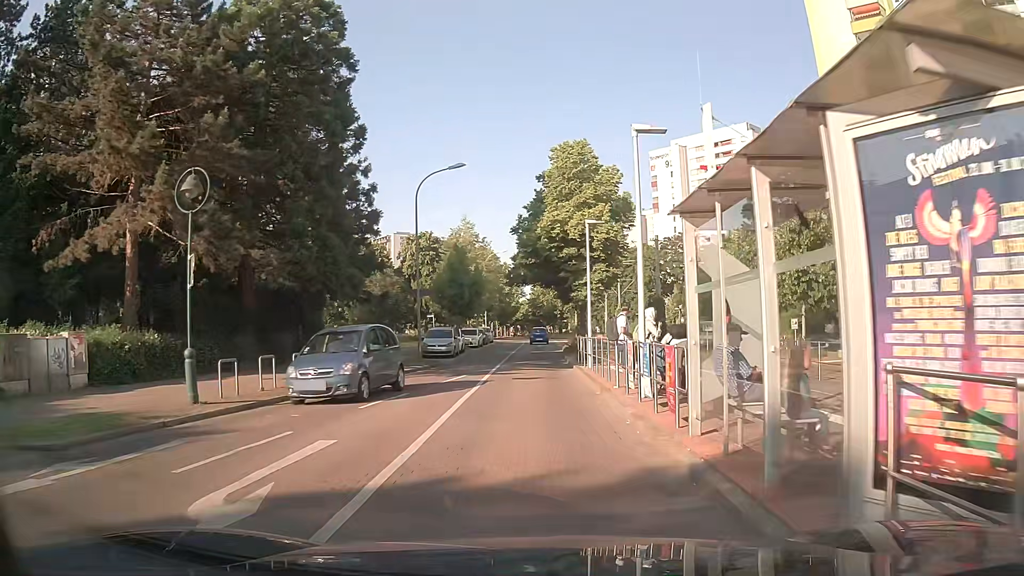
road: residential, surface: asphalt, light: Day
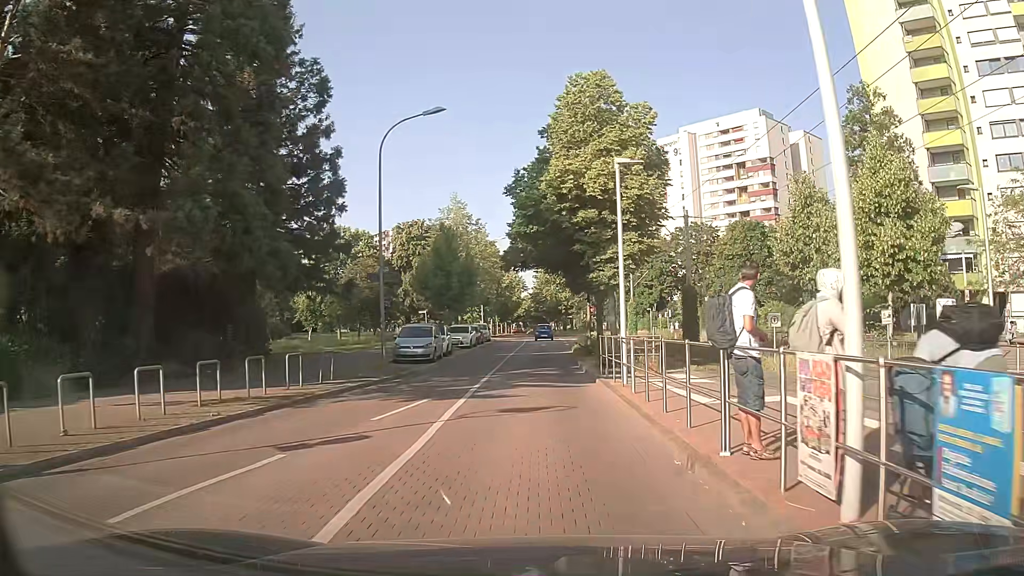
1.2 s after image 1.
(-0.2, +8.1) m; -1°
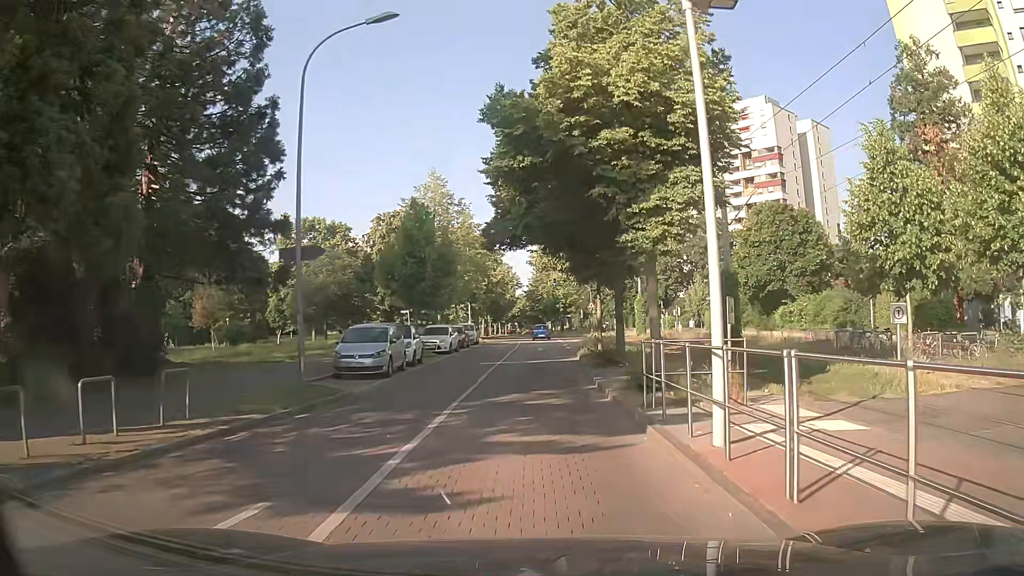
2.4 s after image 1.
(0.0, +8.1) m; +1°
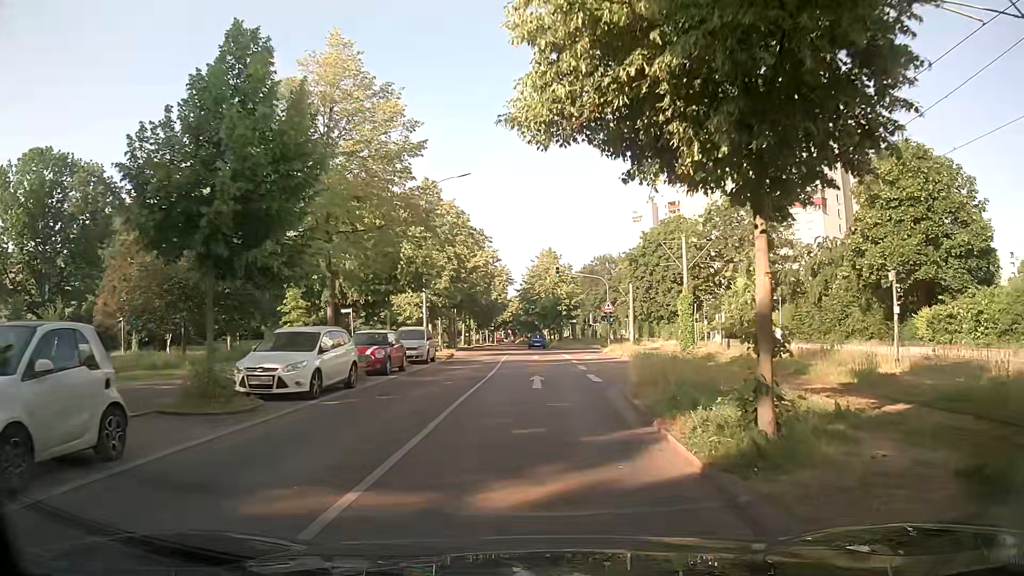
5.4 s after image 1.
(-0.1, +20.4) m; 0°
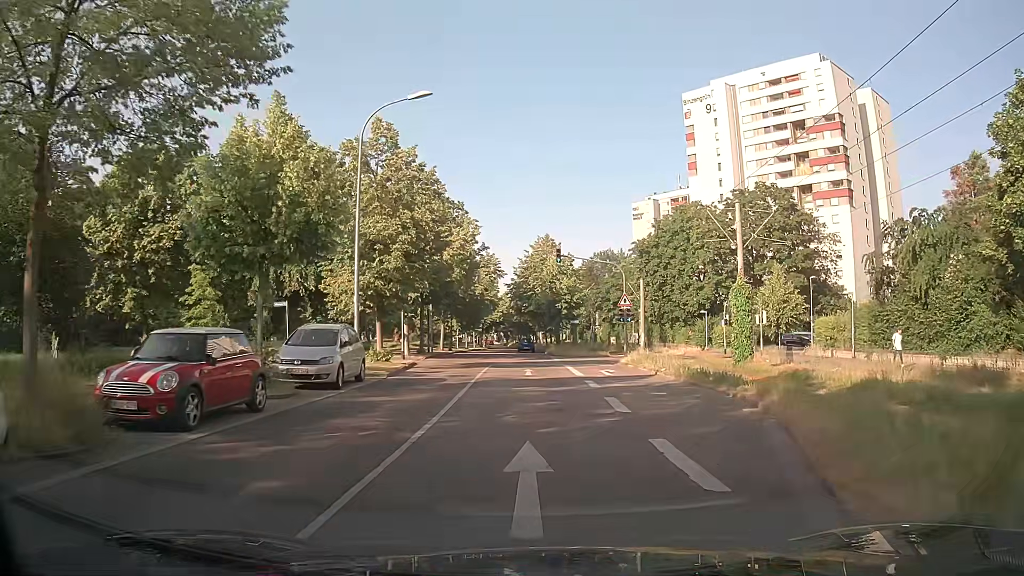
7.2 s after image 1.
(+0.1, +12.3) m; +2°
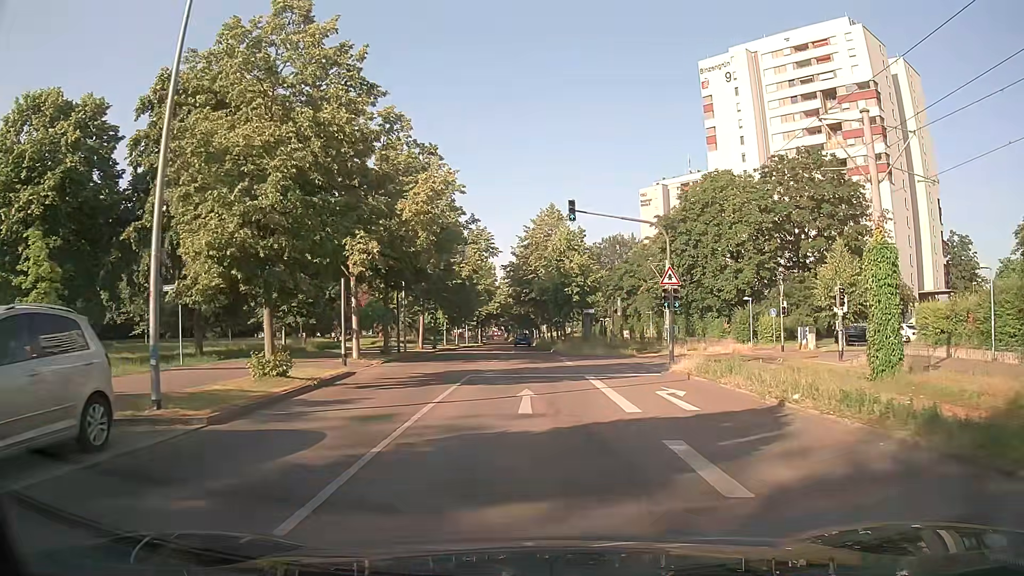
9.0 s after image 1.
(-0.3, +12.5) m; -2°
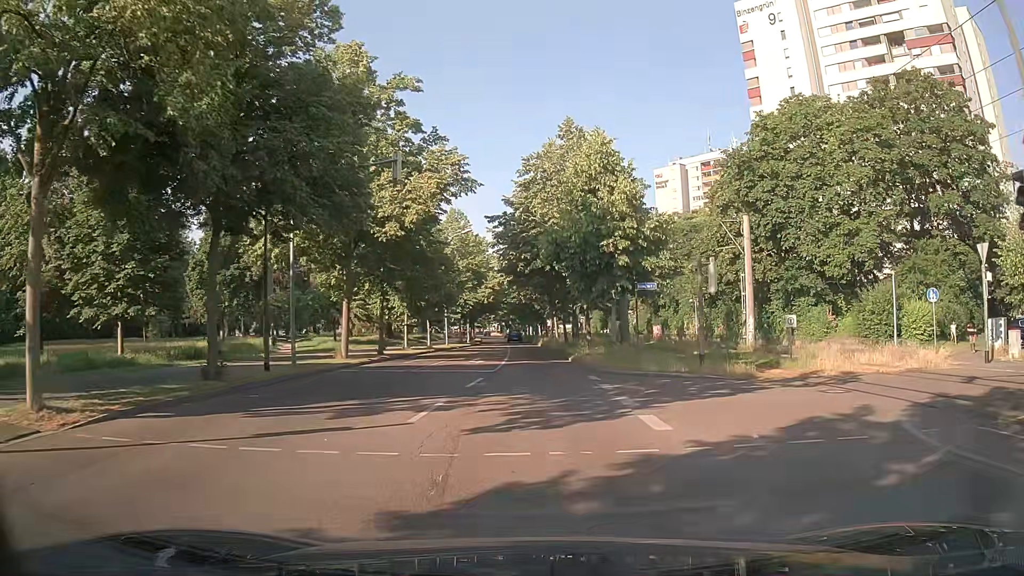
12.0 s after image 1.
(0.0, +20.7) m; 0°
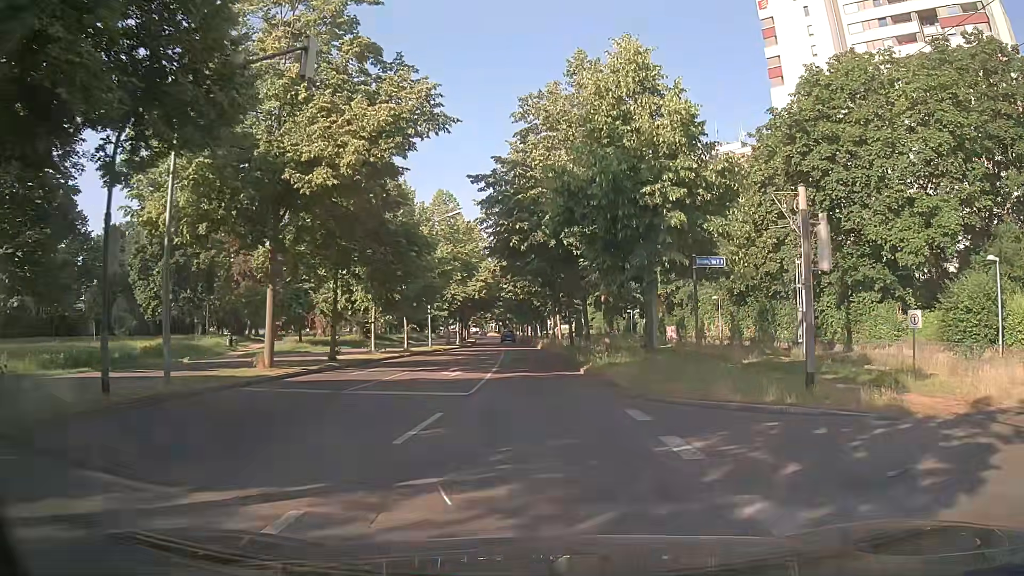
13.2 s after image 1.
(-0.1, +8.2) m; -2°
